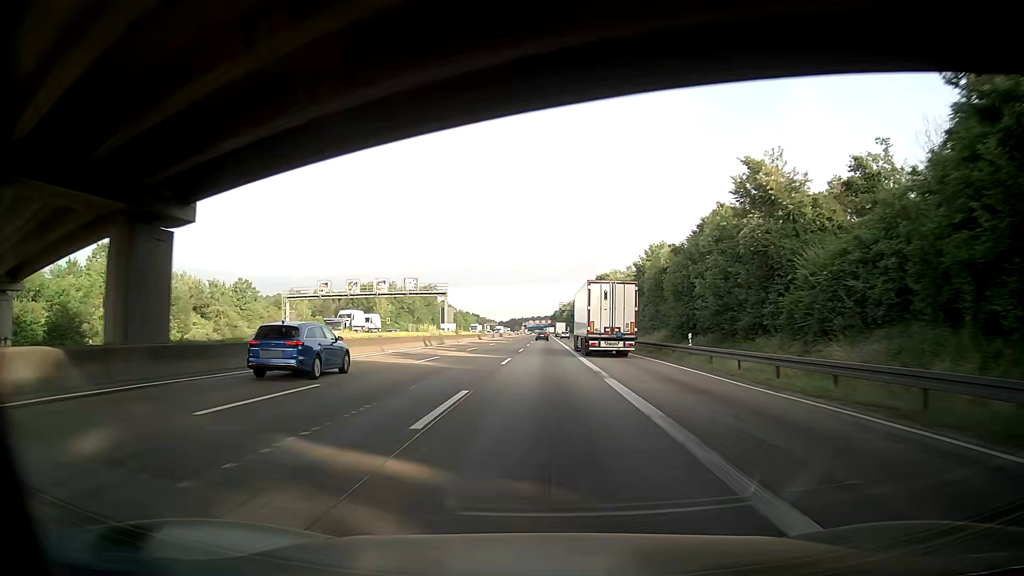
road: motorway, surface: asphalt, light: Day
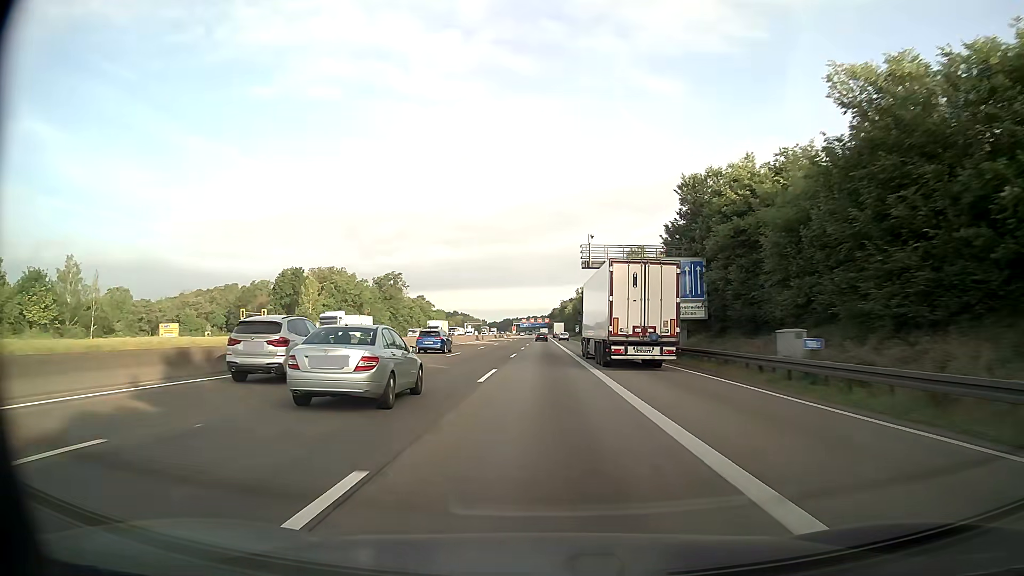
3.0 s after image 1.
(+0.2, +80.7) m; 0°
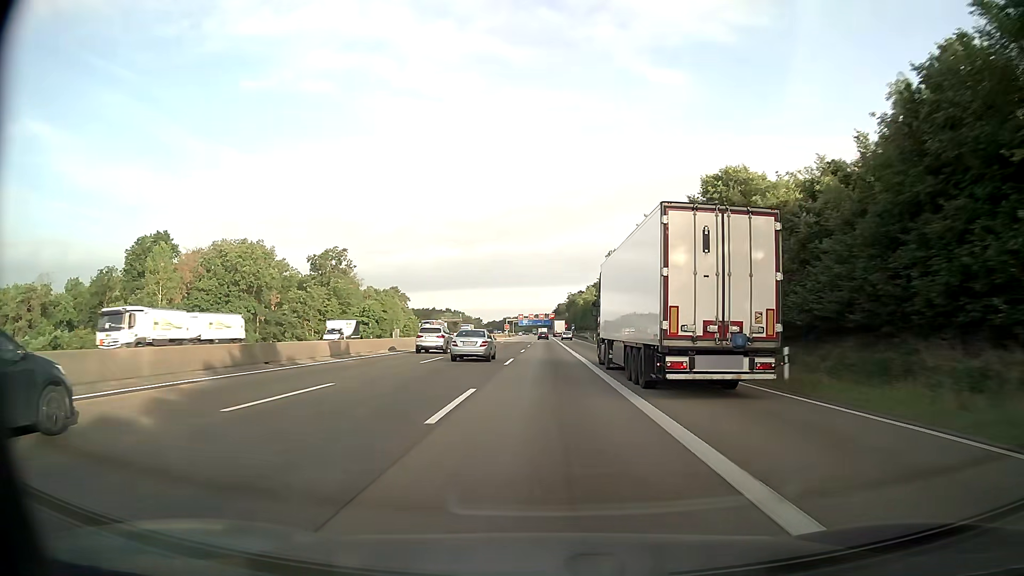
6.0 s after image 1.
(-0.2, +80.8) m; 0°
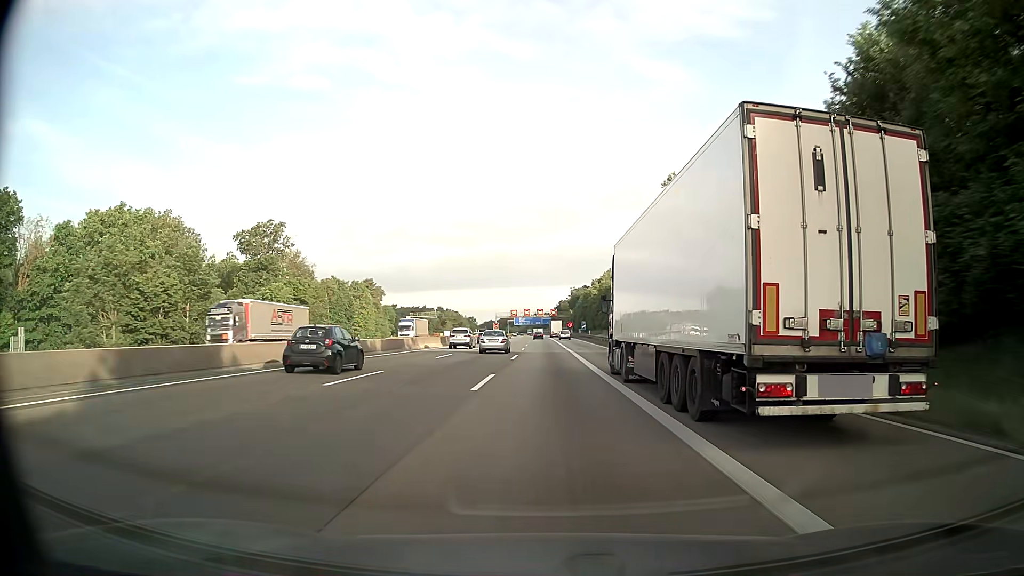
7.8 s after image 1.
(0.0, +48.5) m; 0°
